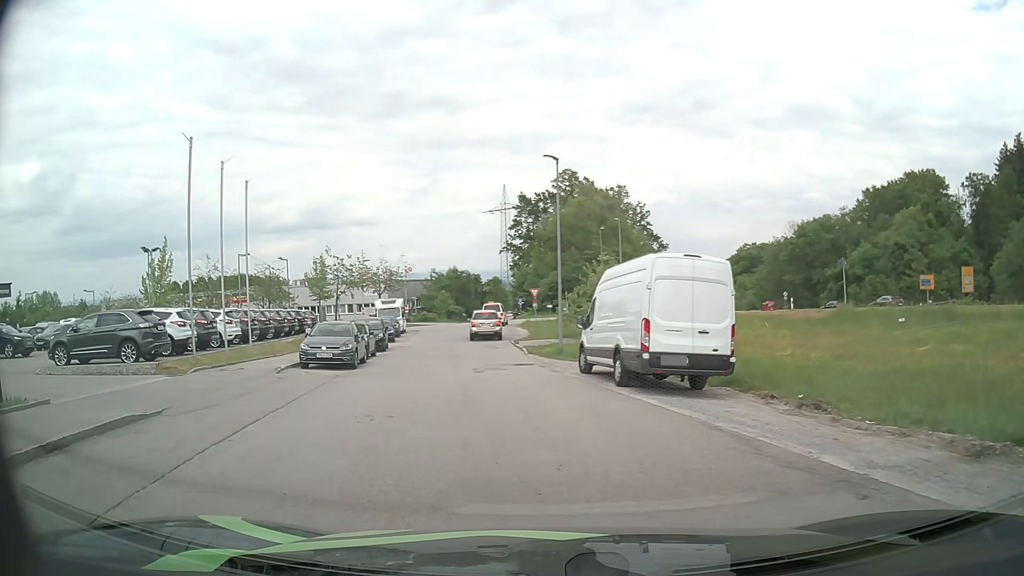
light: Day
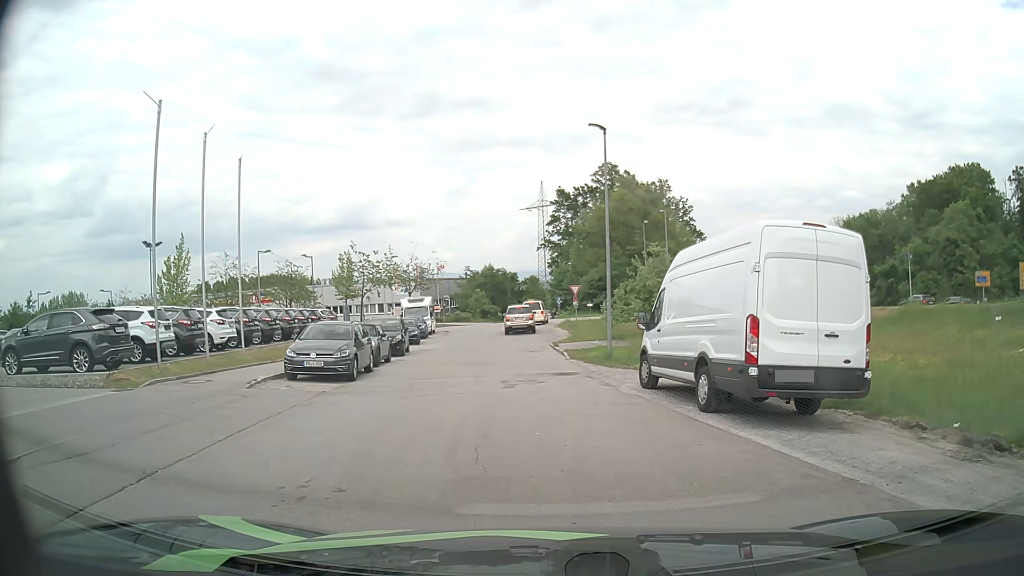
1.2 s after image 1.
(-0.1, +4.4) m; -2°
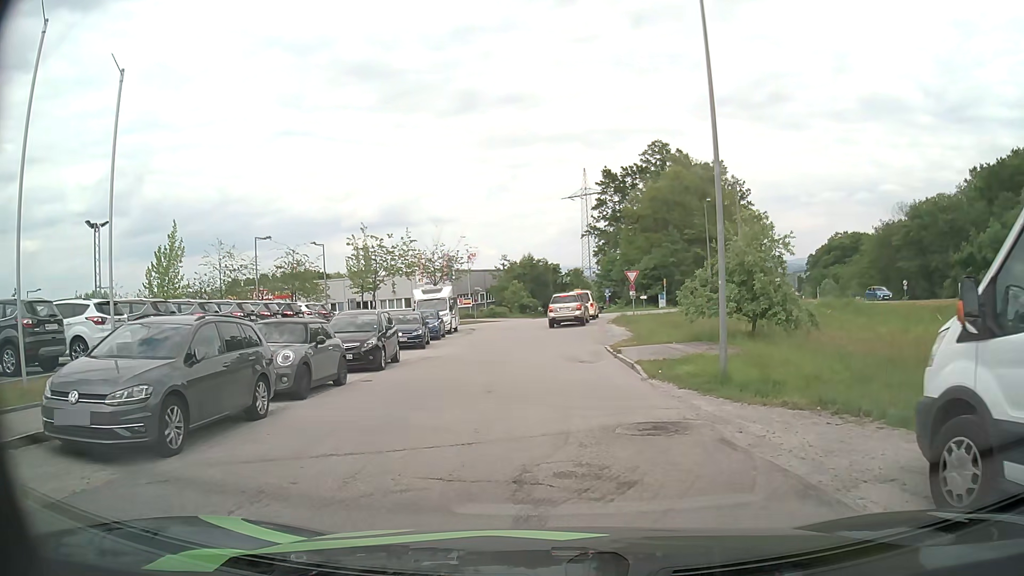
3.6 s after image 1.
(-0.2, +10.1) m; -3°
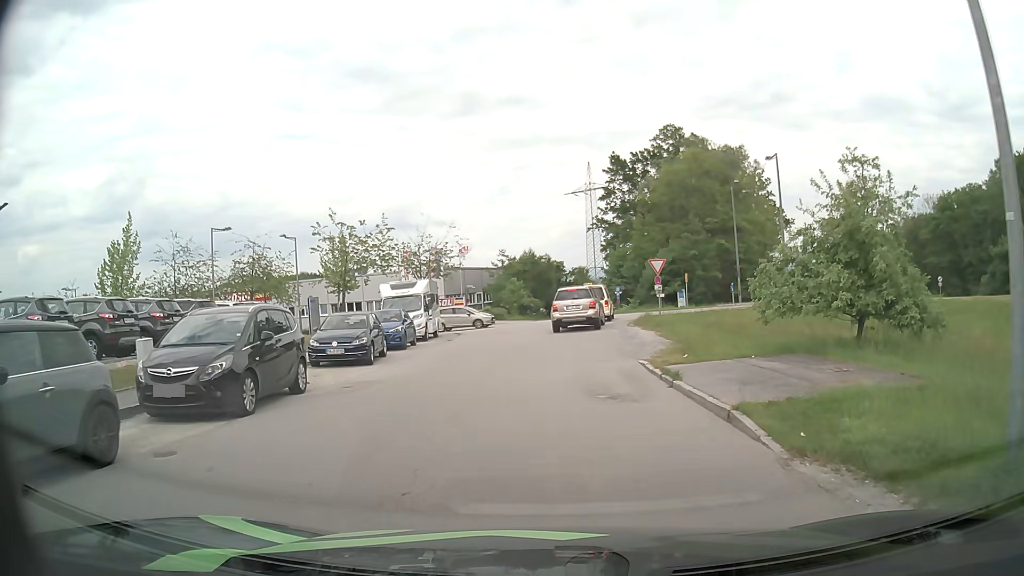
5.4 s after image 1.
(0.0, +8.6) m; 0°
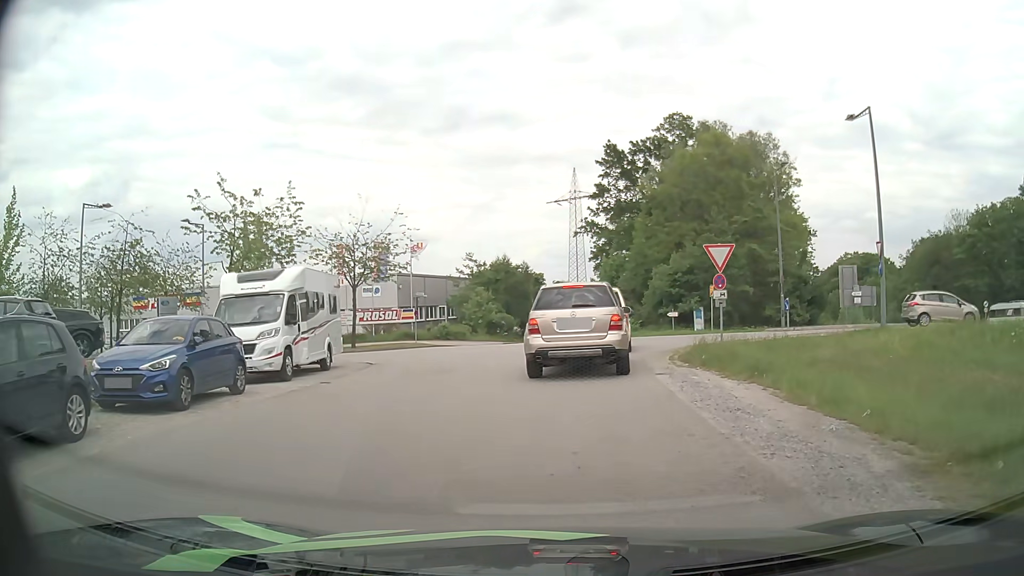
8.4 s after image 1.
(0.0, +14.3) m; +1°
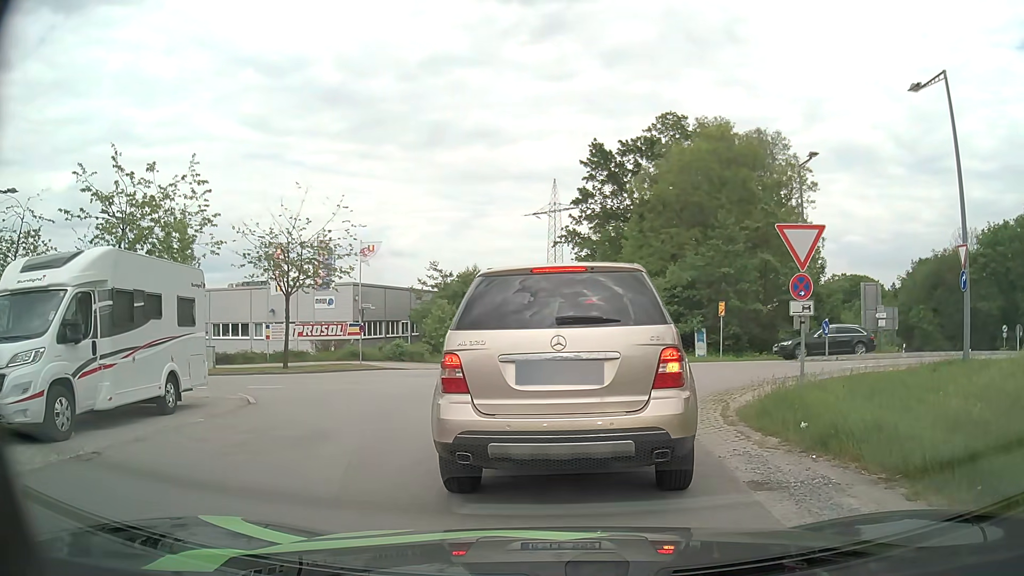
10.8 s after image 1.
(+0.2, +7.2) m; +2°
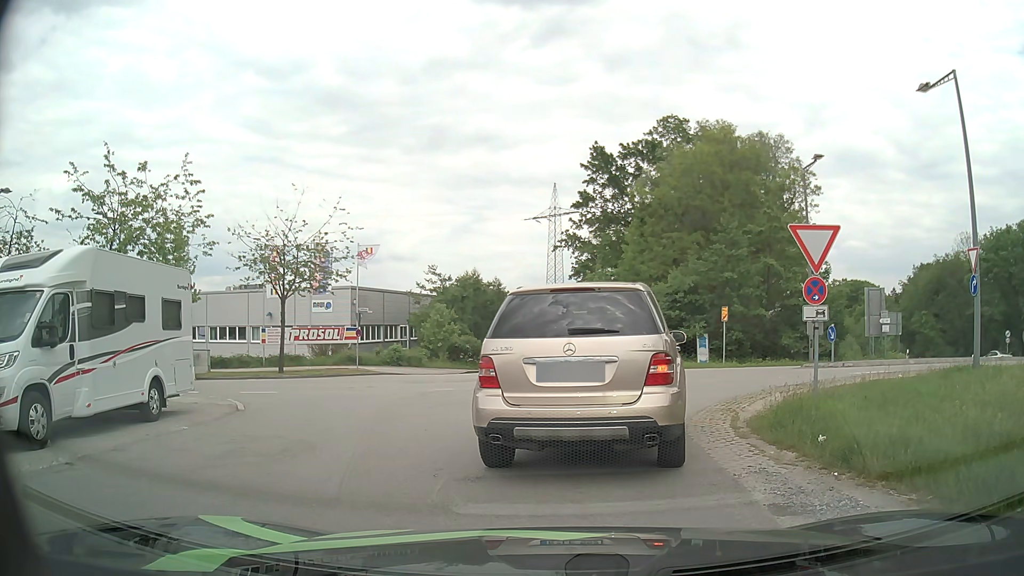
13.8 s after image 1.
(0.0, +0.6) m; 0°
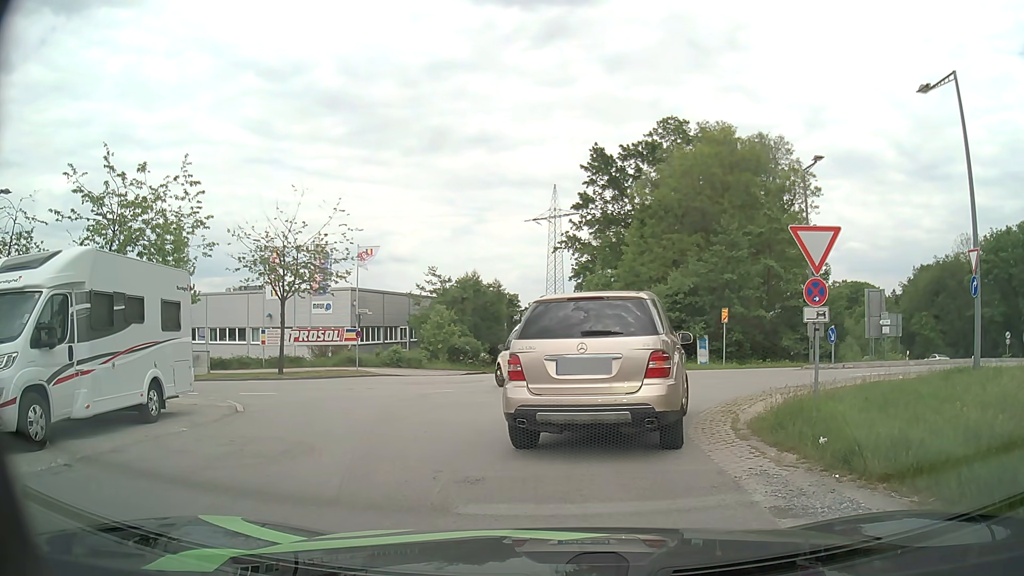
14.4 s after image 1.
(0.0, 0.0) m; 0°
(0, +10) (-1, +20) (-7, +27) (-17, +30) (-26, +32) (-36, +34) (-46, +35) (-56, +37) (-66, +39) (-76, +42) m
